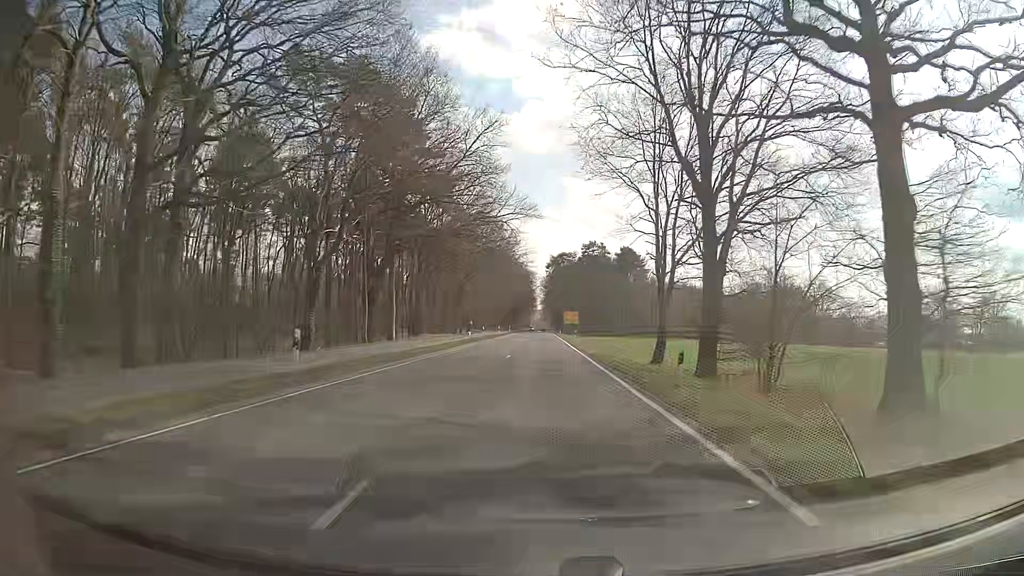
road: secondary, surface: asphalt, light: Day
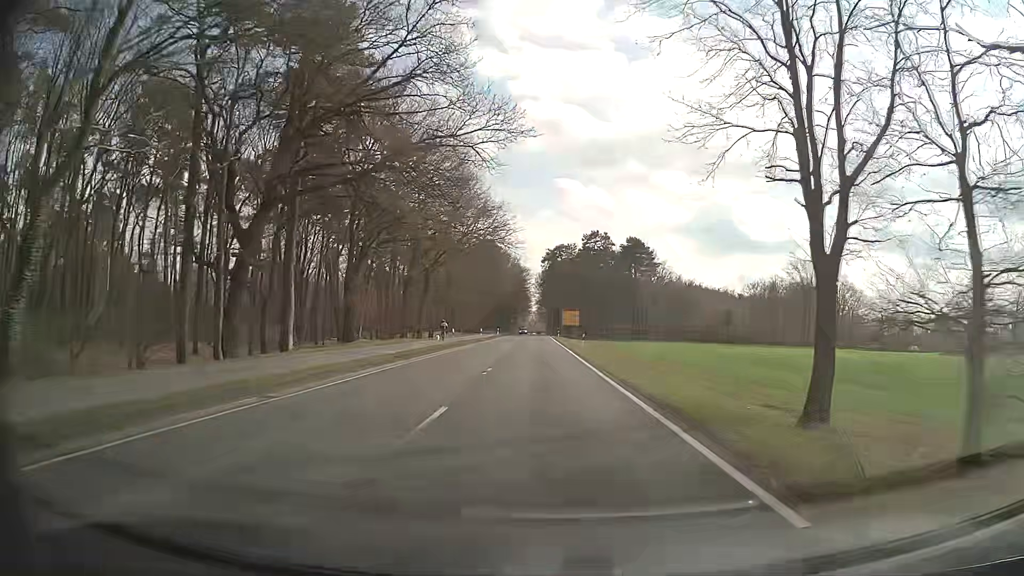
(-0.1, +19.2) m; -1°
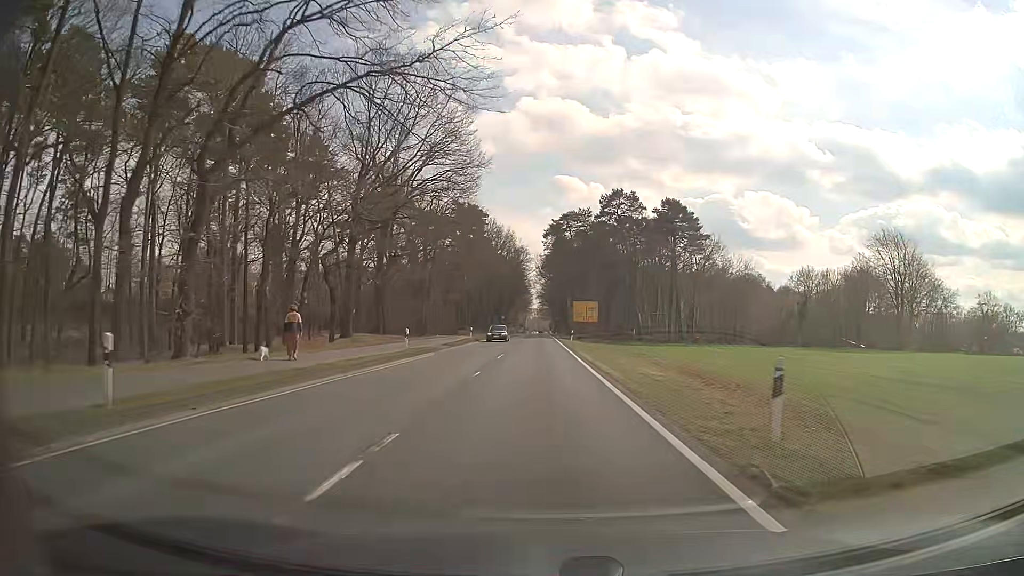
(+0.5, +38.5) m; +1°
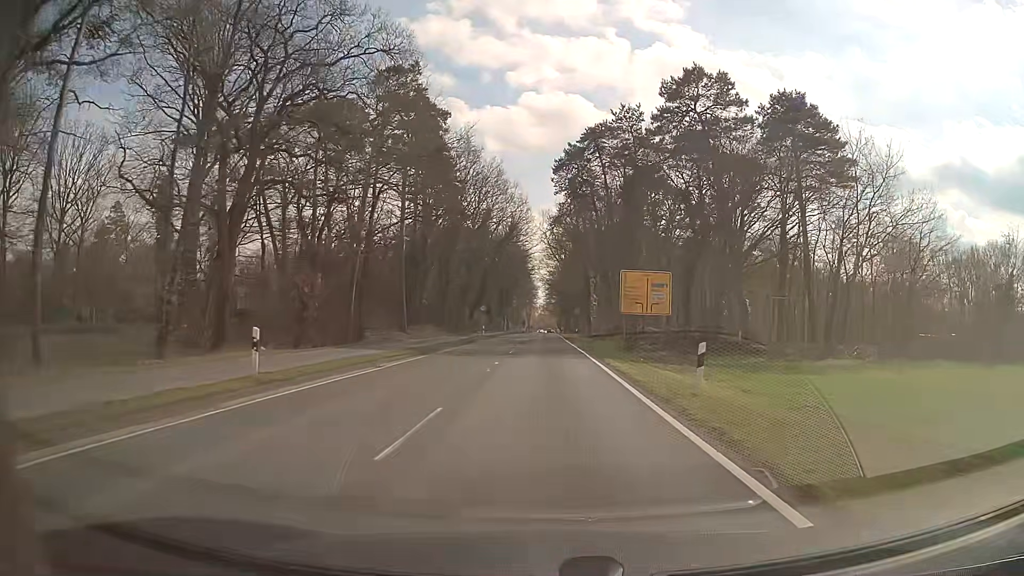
(-0.5, +45.3) m; 0°
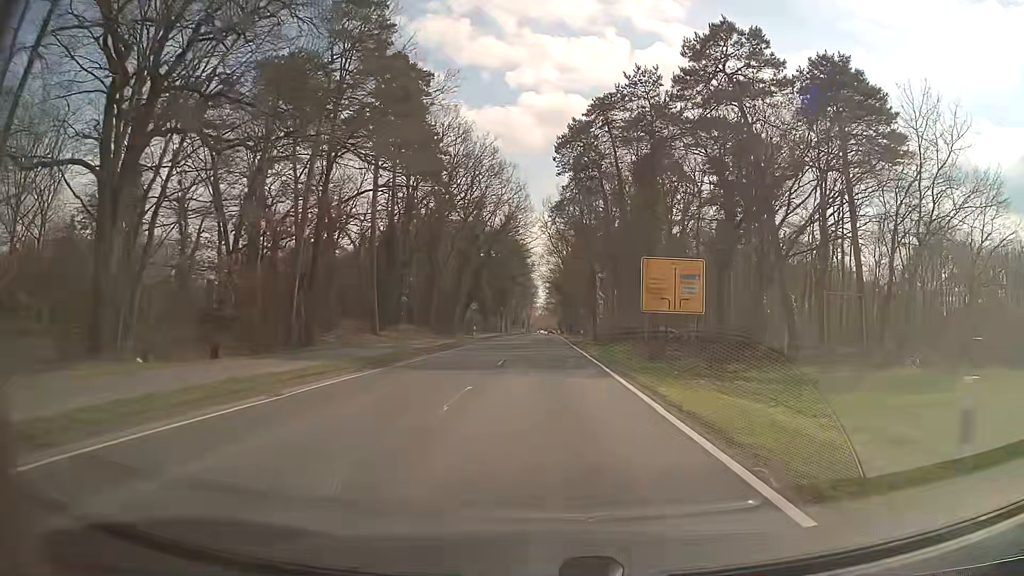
(-0.1, +8.3) m; 0°
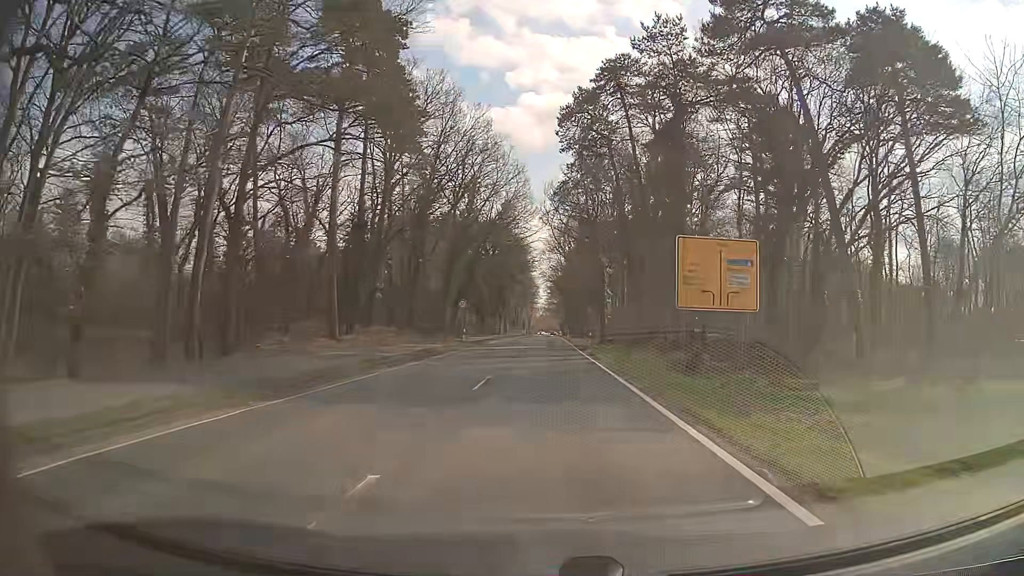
(-0.1, +8.0) m; 0°
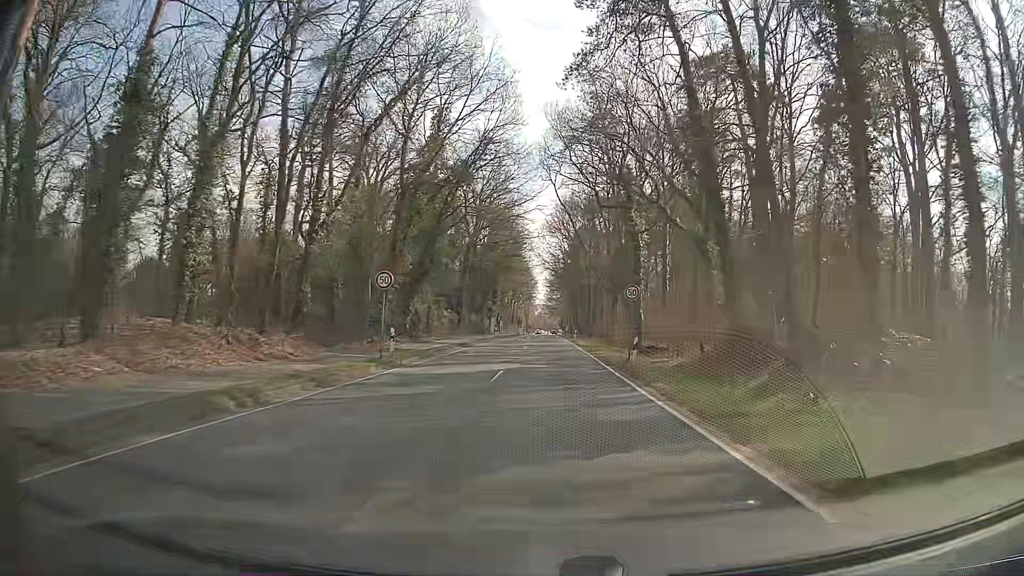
(-0.1, +22.3) m; 0°
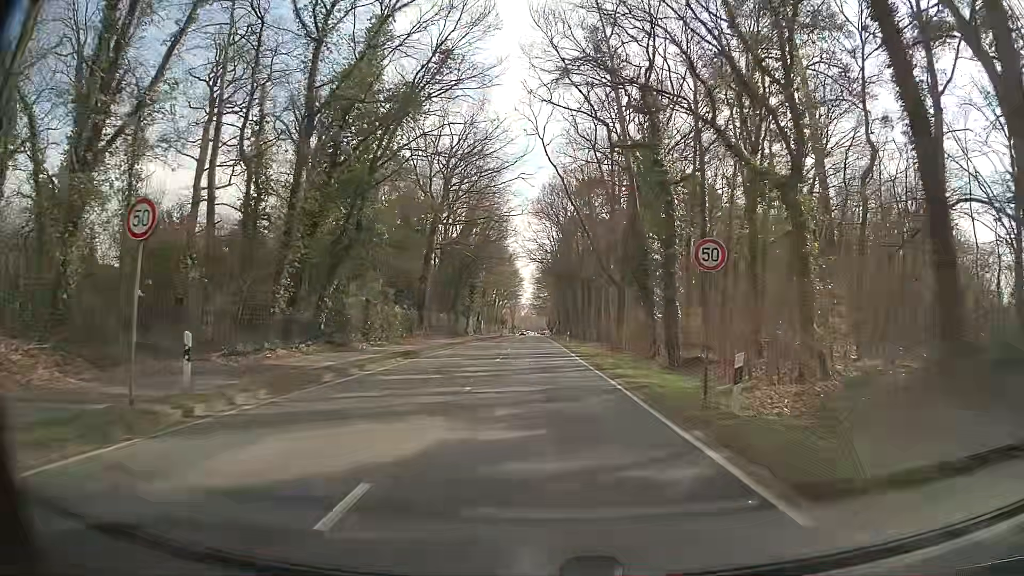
(+0.2, +13.9) m; +1°
(0, +10) (0, +20) (0, +30) (0, +40) (0, +50) (0, +60) (0, +70) (0, +80) (0, +90) (0, +100) m
